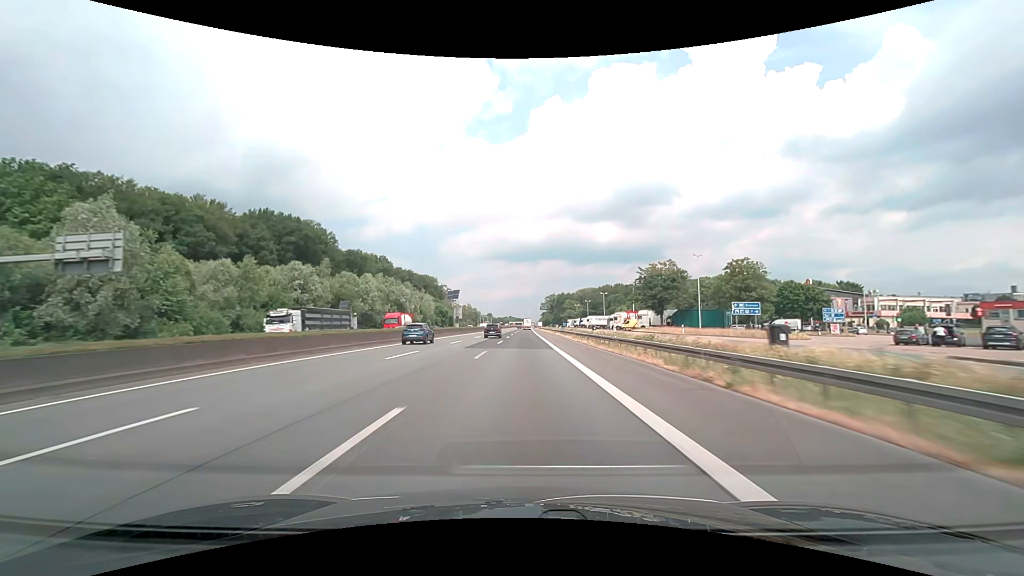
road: motorway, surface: asphalt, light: Day
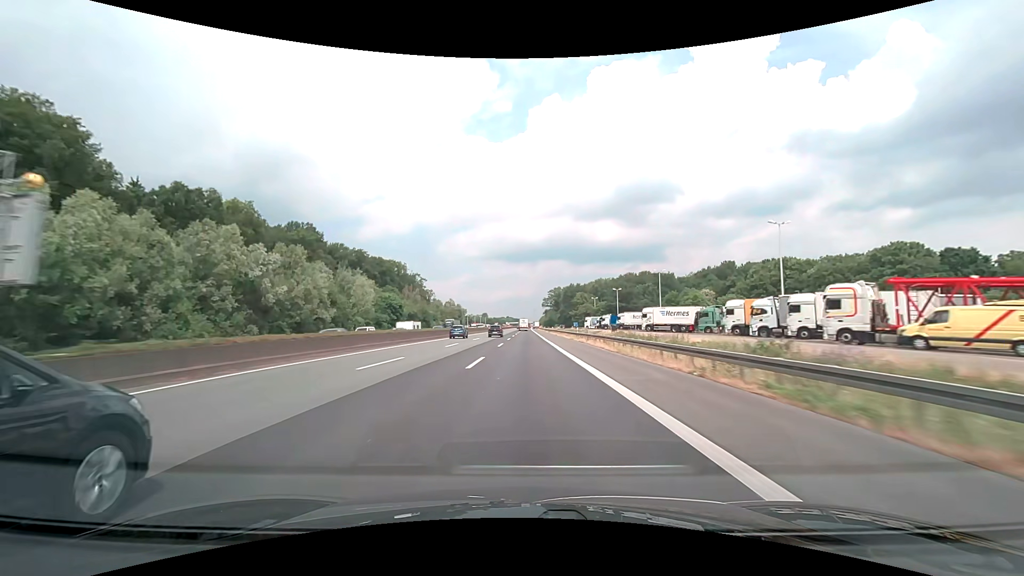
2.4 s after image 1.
(+0.1, +76.0) m; 0°
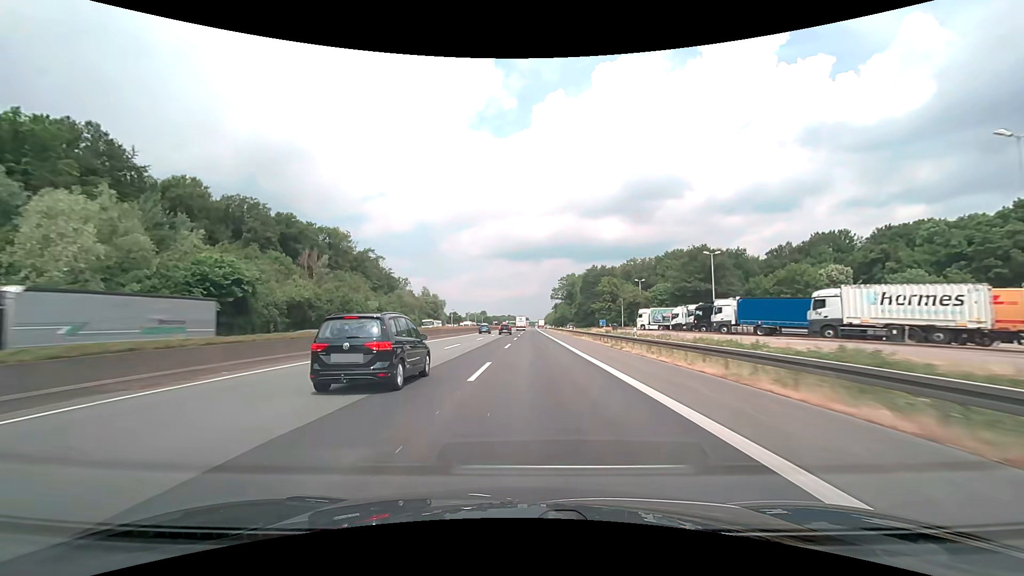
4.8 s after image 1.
(0.0, +76.1) m; 0°
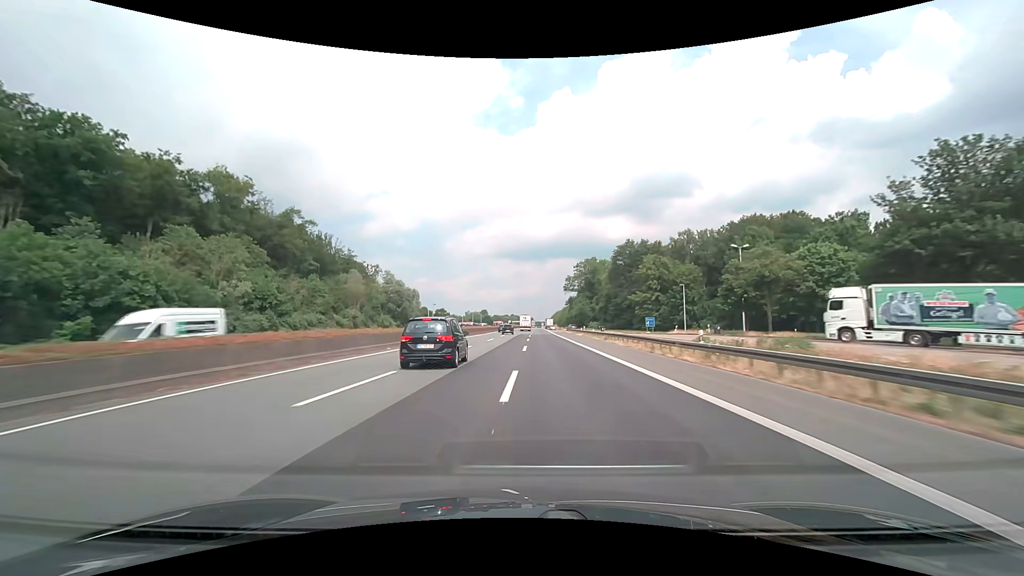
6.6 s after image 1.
(-0.2, +57.1) m; 0°
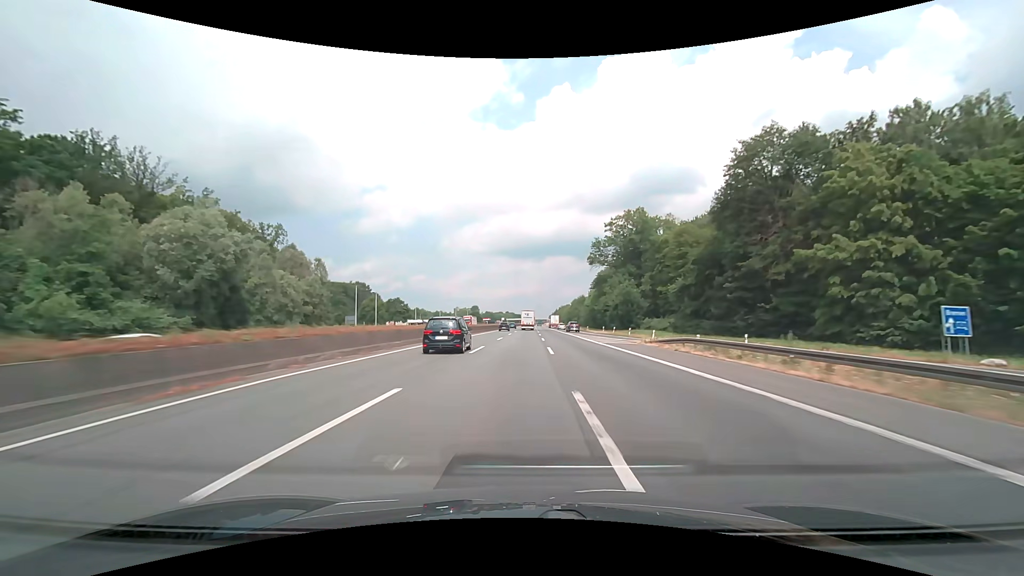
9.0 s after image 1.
(+0.2, +76.2) m; 0°
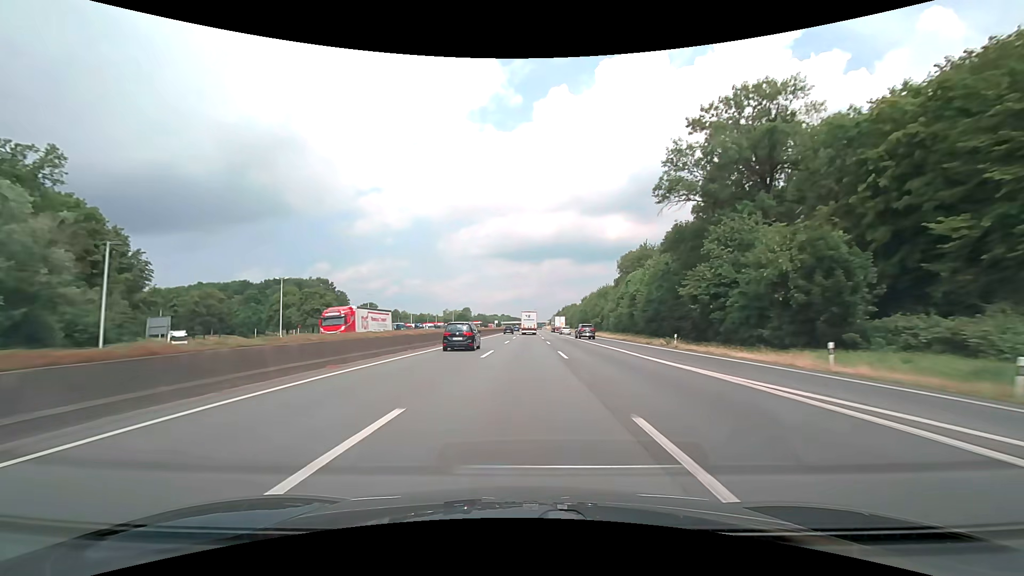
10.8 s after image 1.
(+0.4, +57.0) m; +1°
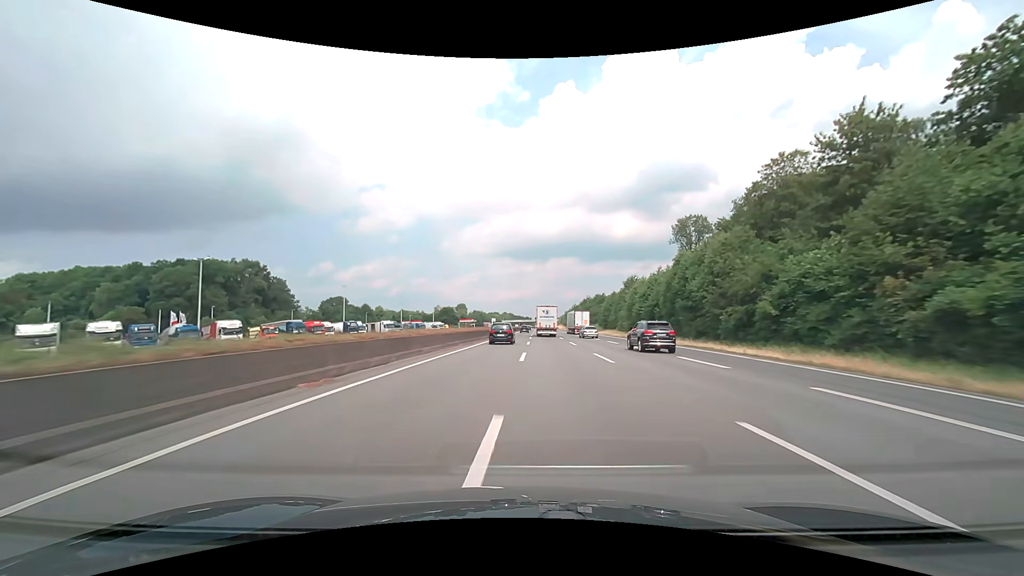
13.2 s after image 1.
(-0.6, +76.5) m; -1°
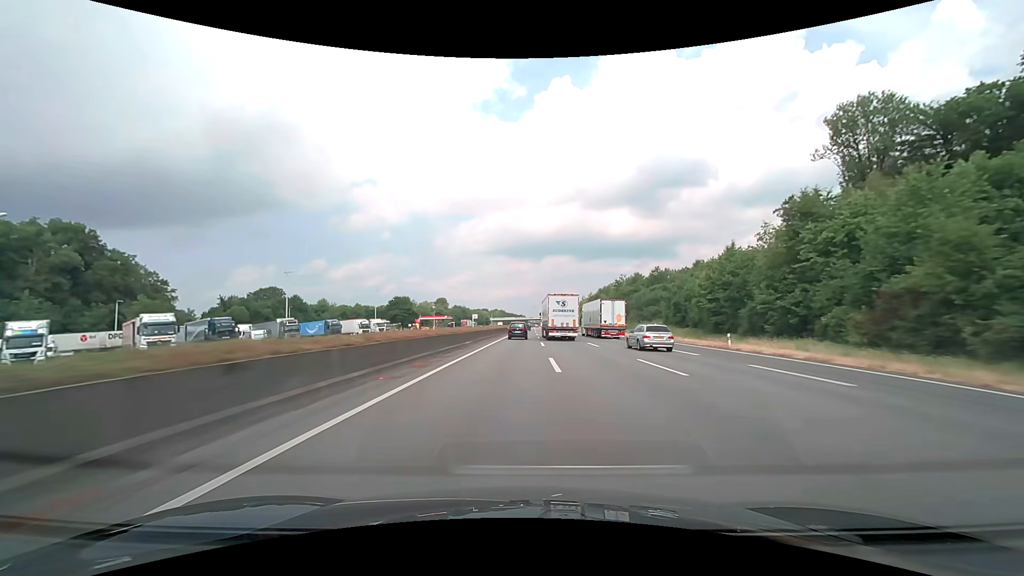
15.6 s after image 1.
(+0.3, +76.8) m; +1°
(0, +10) (0, +20) (0, +30) (0, +40) (0, +50) (0, +60) (0, +70) (0, +80) (+1, +90) (+1, +100) m
